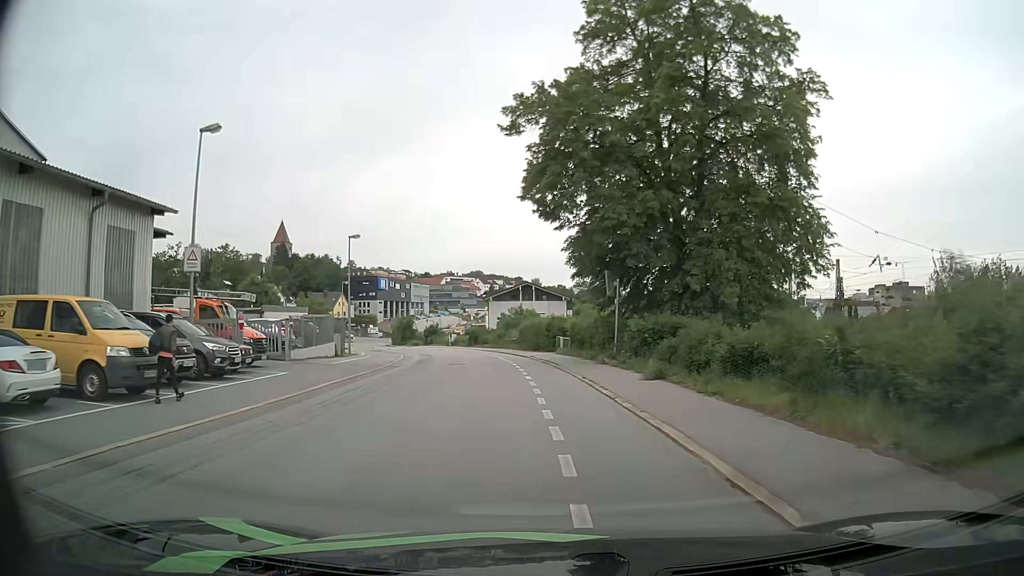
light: Day
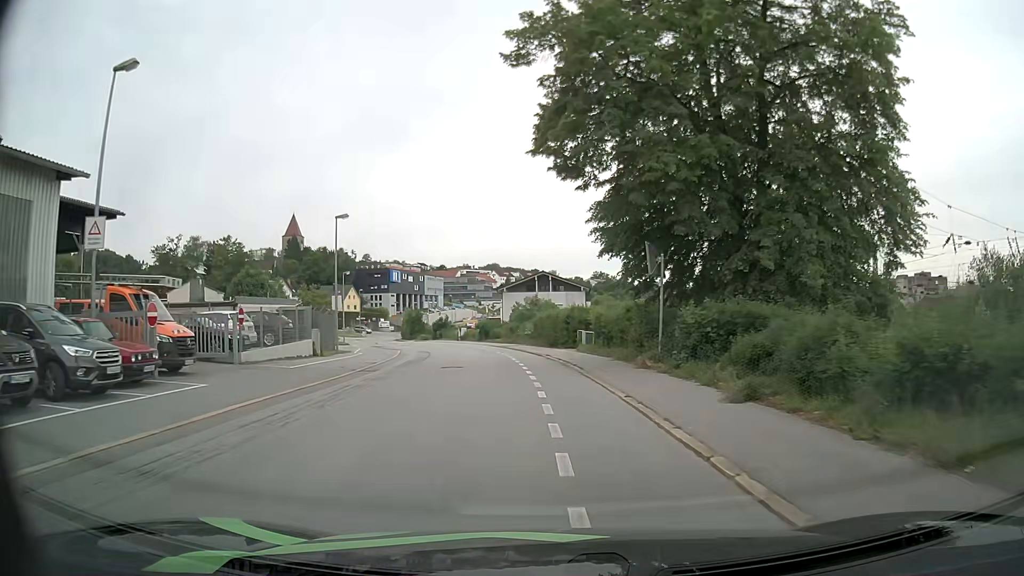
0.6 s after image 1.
(0.0, +6.4) m; -1°
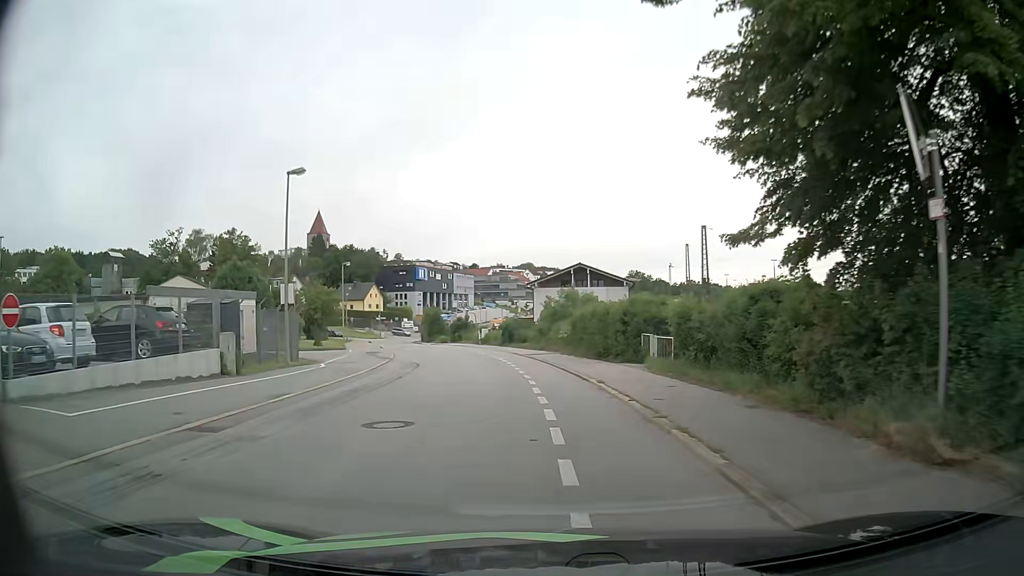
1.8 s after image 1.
(-0.4, +12.5) m; -3°
(0, +10) (-1, +20) (-2, +30) (-4, +40) (-6, +50) (-9, +59) (-12, +69) (-15, +78) (-18, +88) (-20, +97) m
